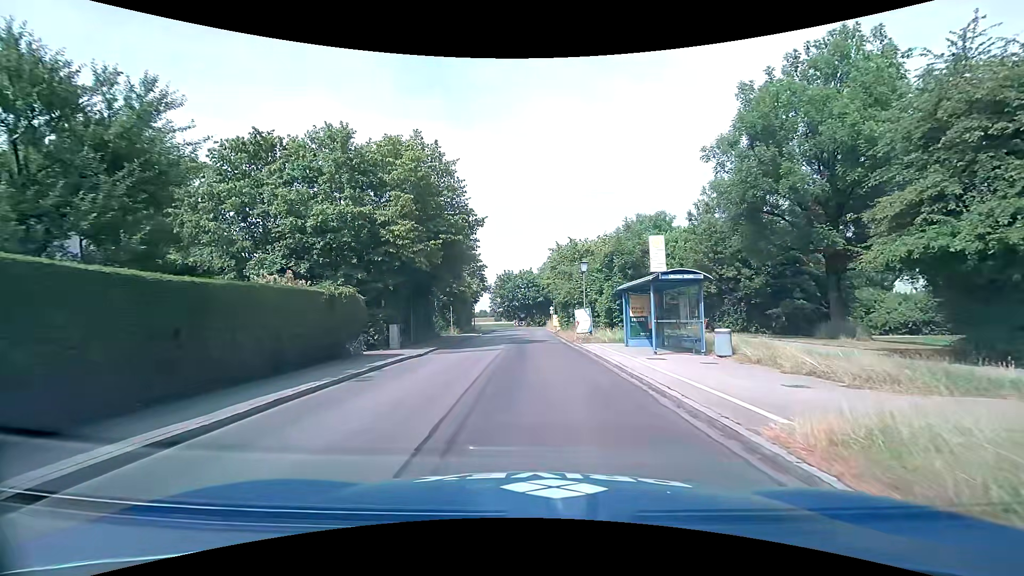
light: Day
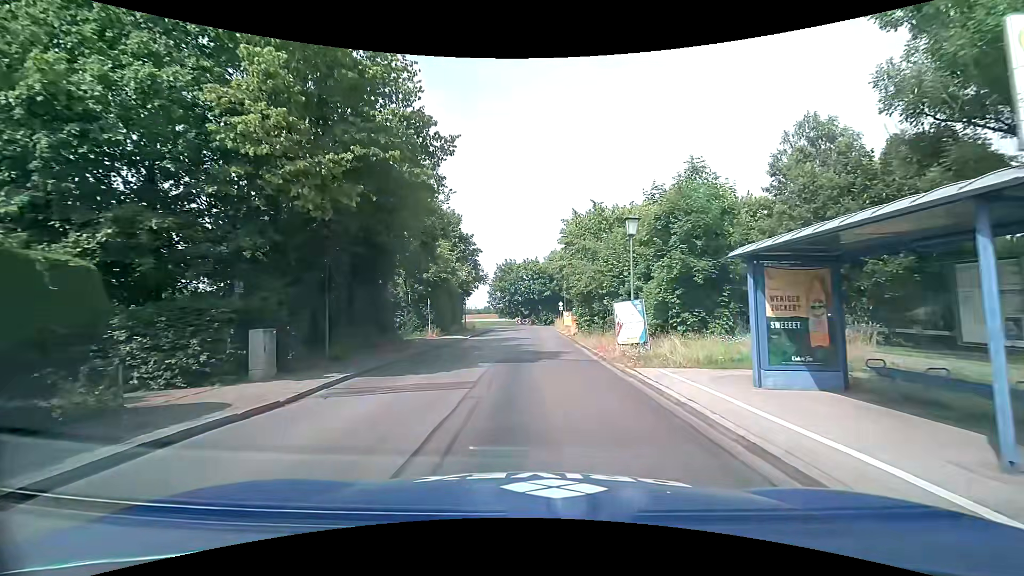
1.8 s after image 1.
(-0.1, +11.7) m; -1°
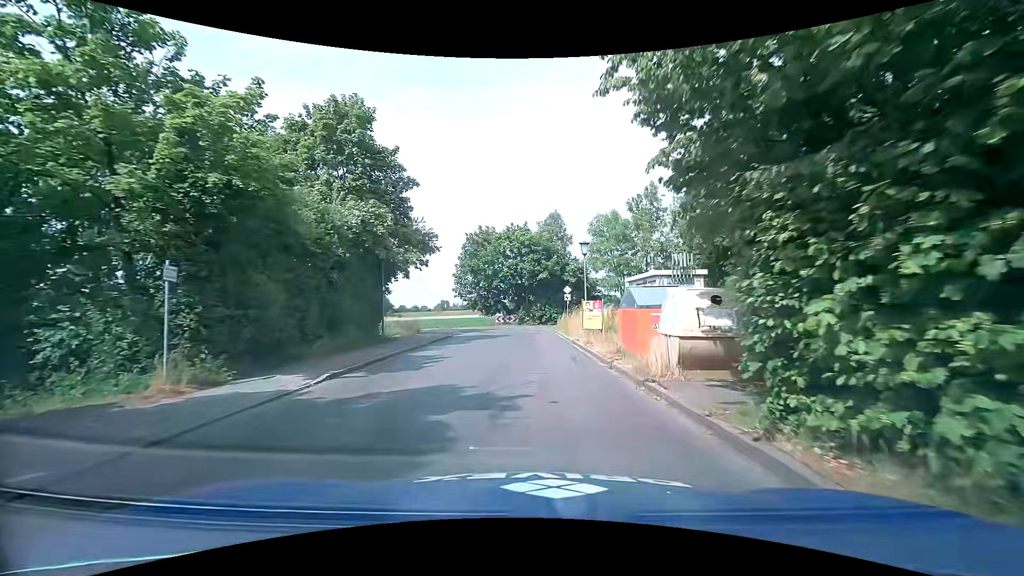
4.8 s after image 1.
(+0.1, +23.4) m; 0°
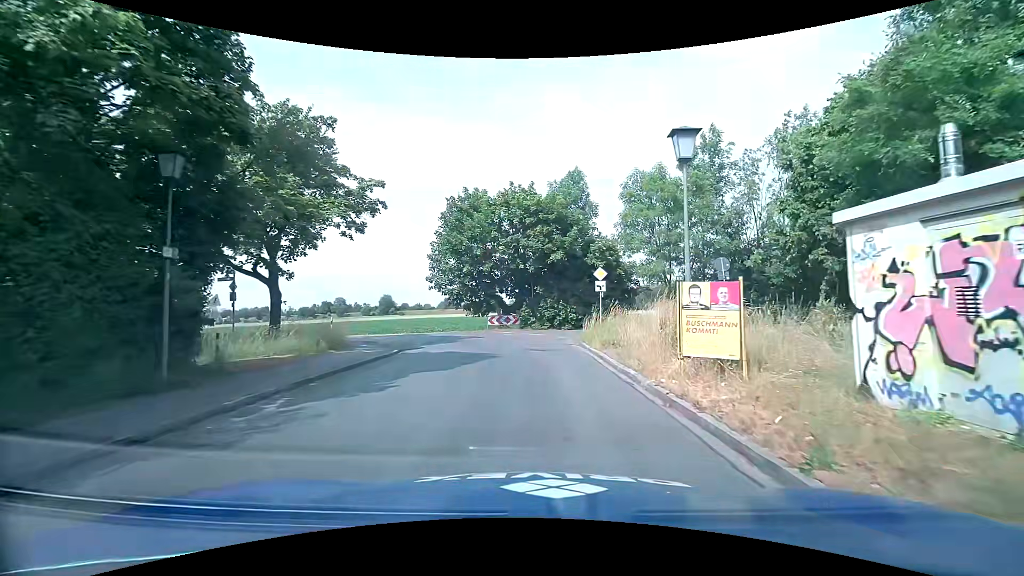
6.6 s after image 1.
(+0.1, +13.8) m; +1°
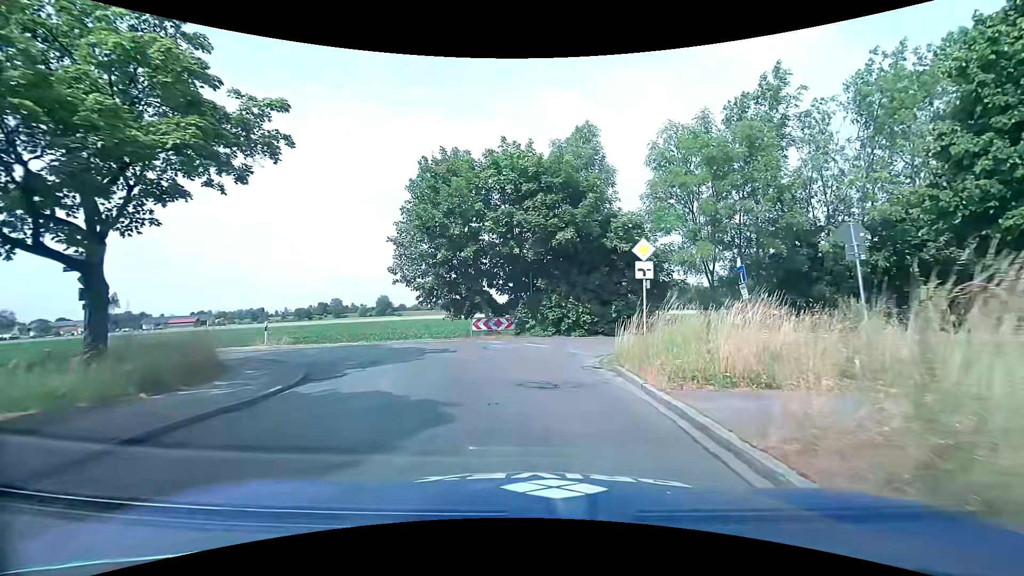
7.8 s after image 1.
(0.0, +8.1) m; 0°
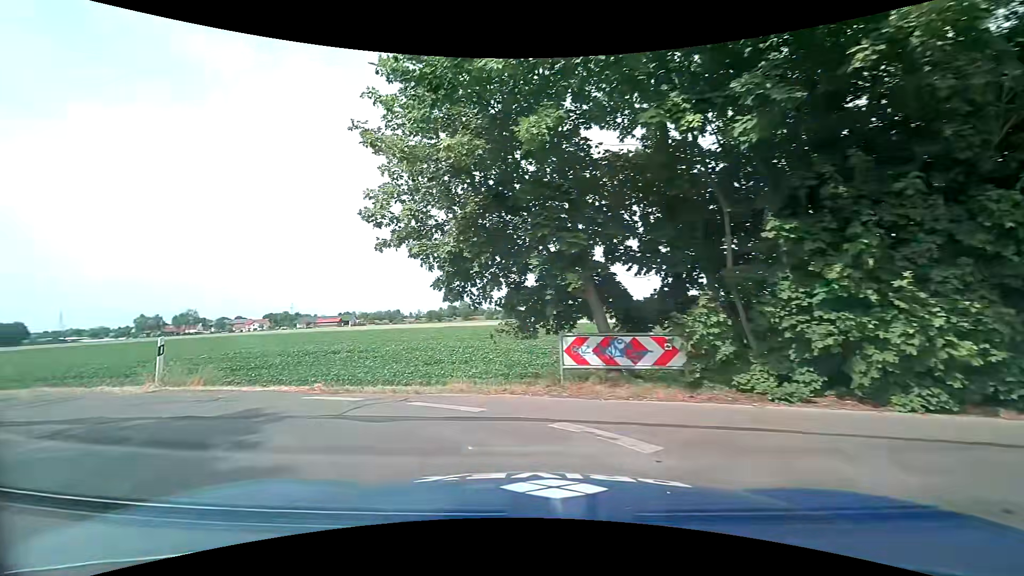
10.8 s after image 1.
(-0.7, +15.0) m; -16°
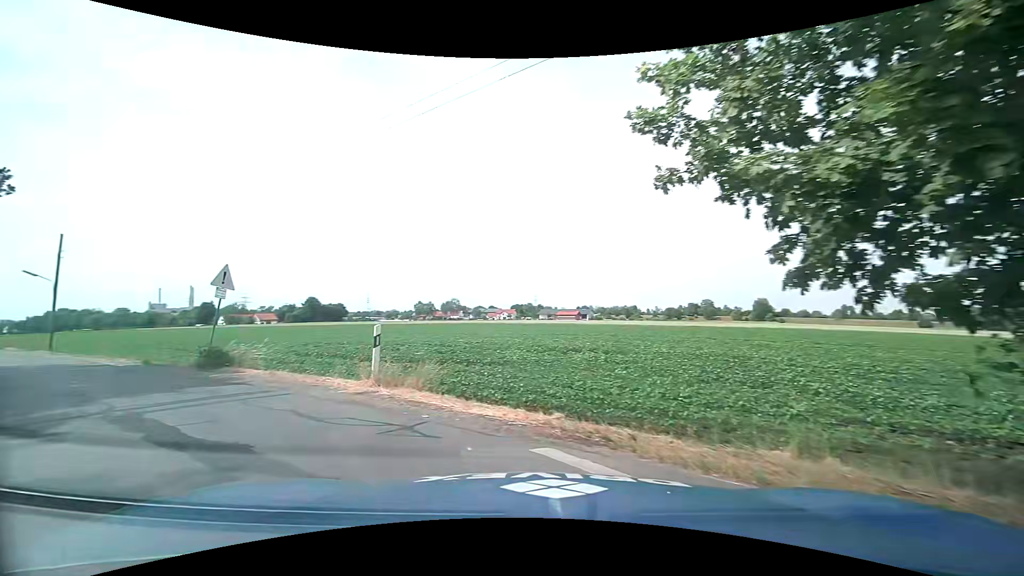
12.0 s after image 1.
(-0.9, +4.8) m; -25°
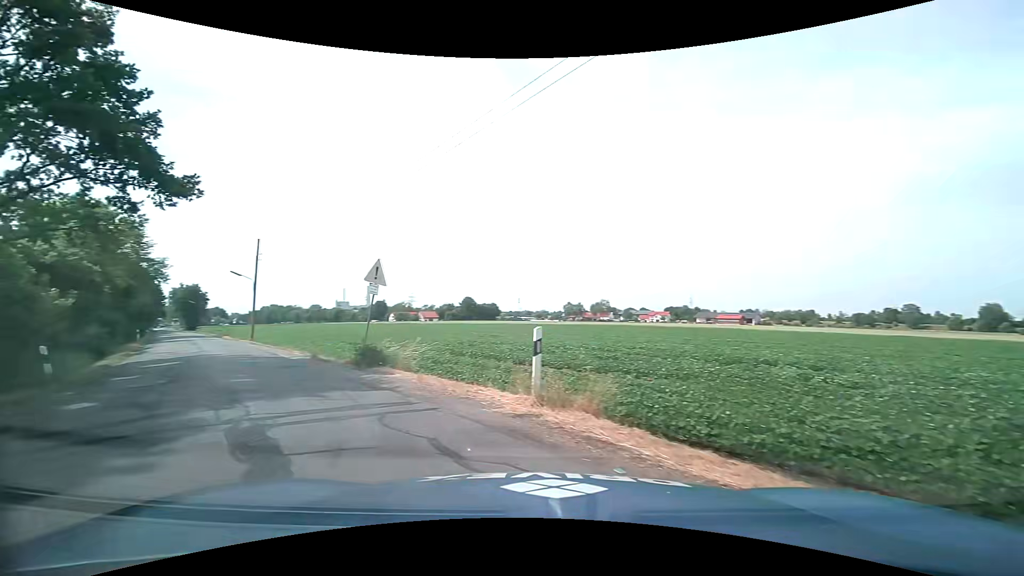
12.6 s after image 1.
(-0.4, +2.6) m; -17°
